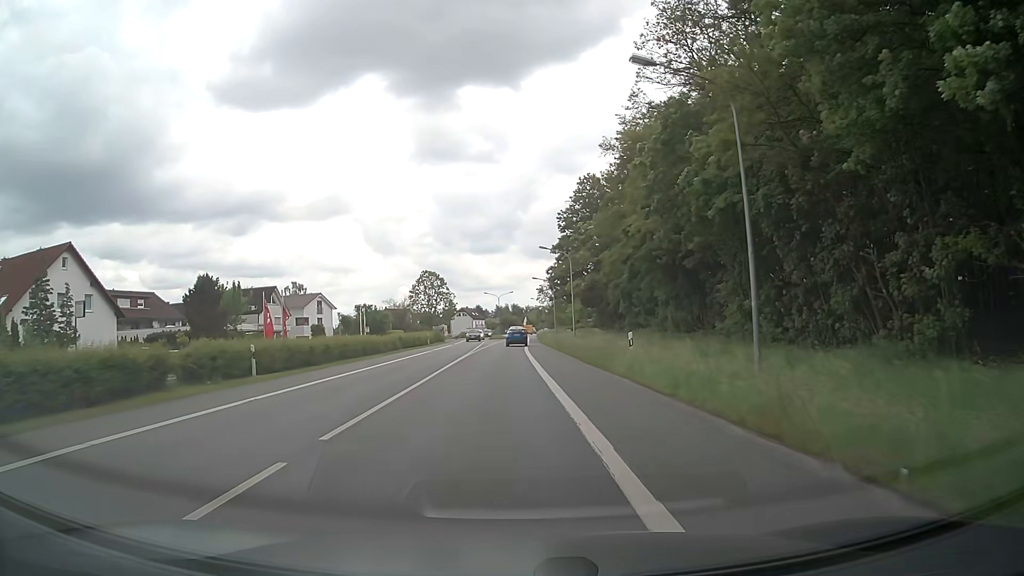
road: primary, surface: asphalt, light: Day
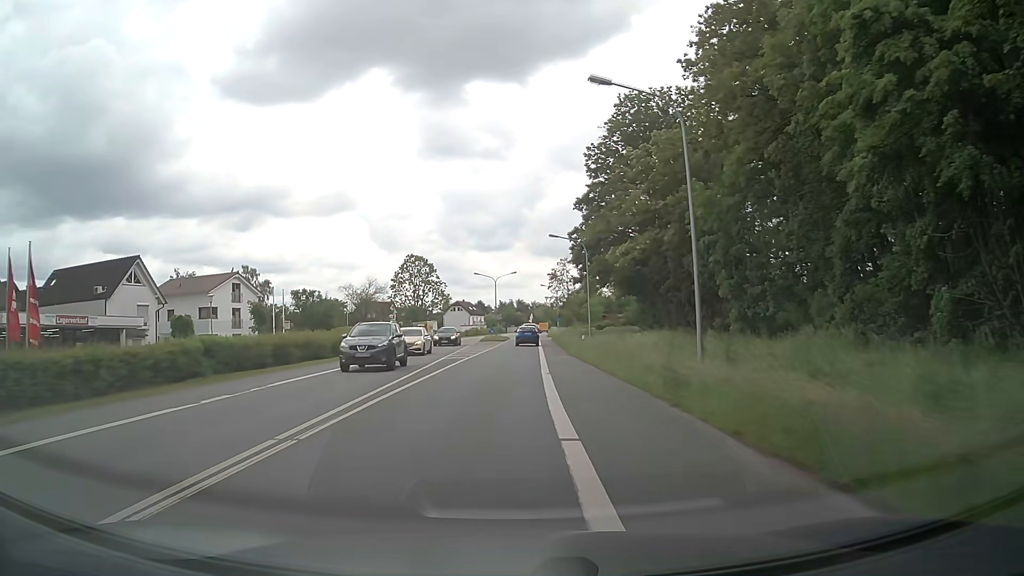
(-0.2, +35.2) m; -1°
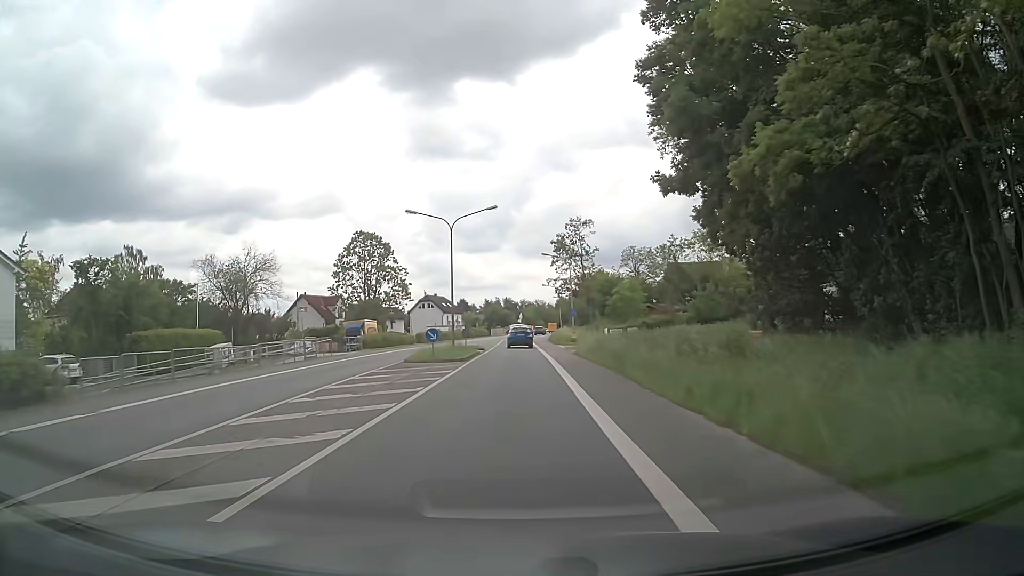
(+0.3, +42.0) m; +1°
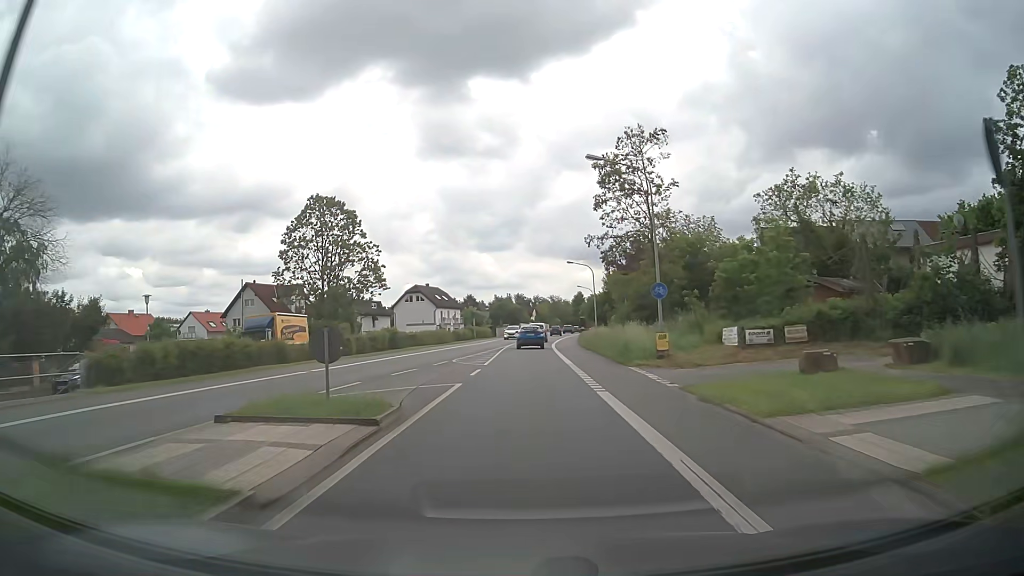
(-0.1, +32.3) m; -1°
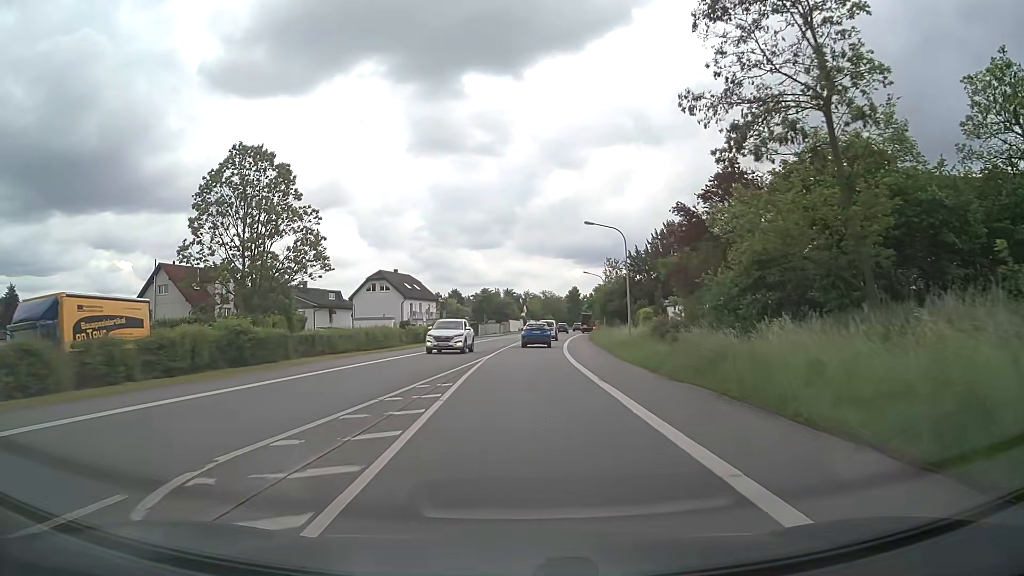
(0.0, +23.8) m; +1°
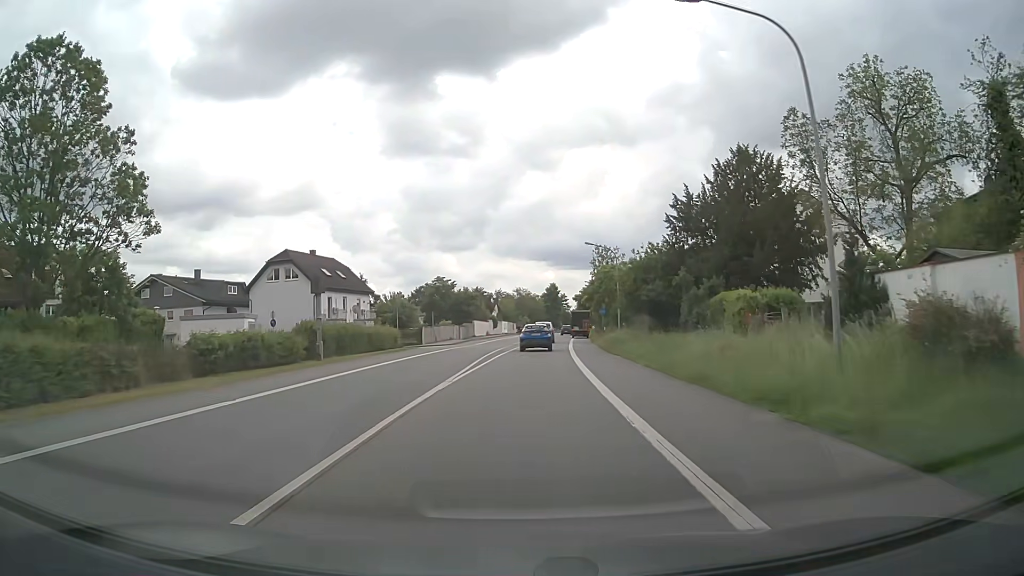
(+0.8, +29.9) m; +2°
